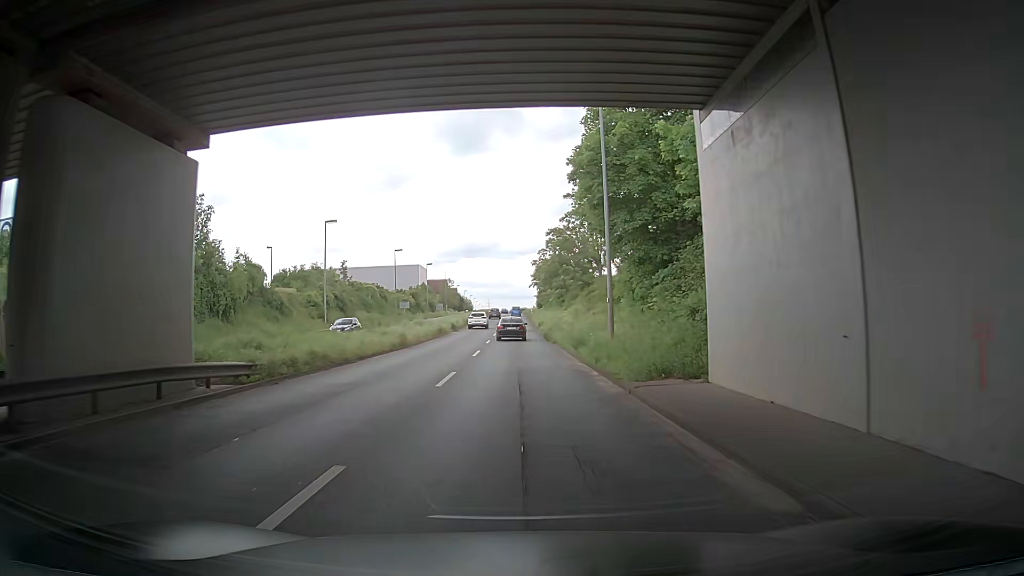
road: primary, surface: asphalt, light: Day
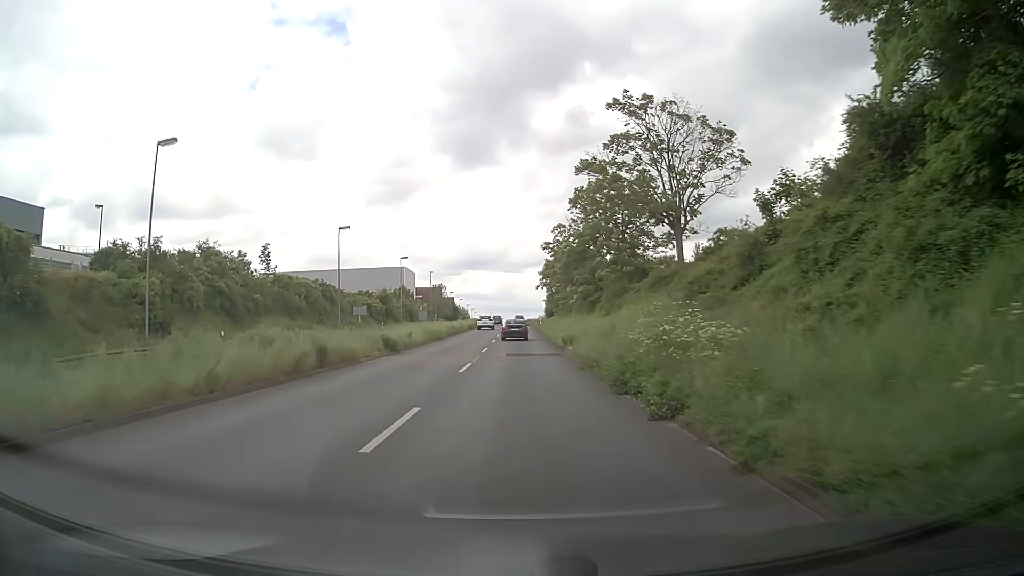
(0.0, +31.2) m; 0°
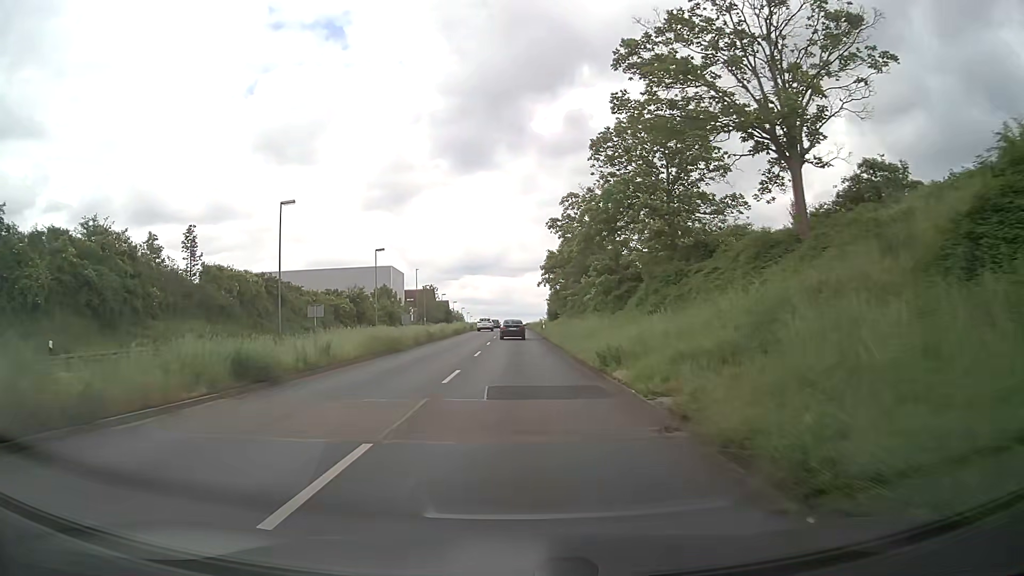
(+0.1, +15.6) m; 0°
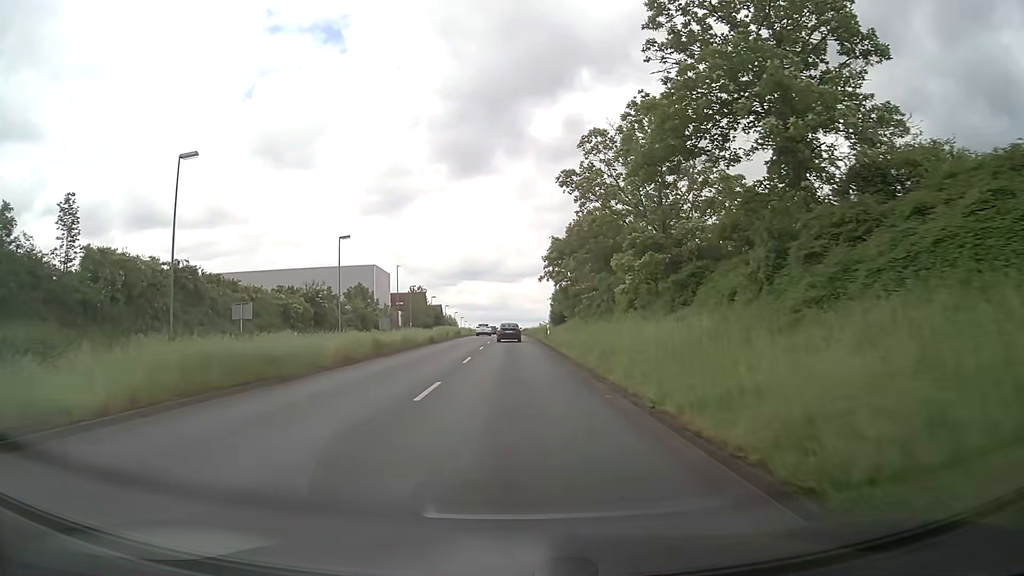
(0.0, +15.5) m; 0°
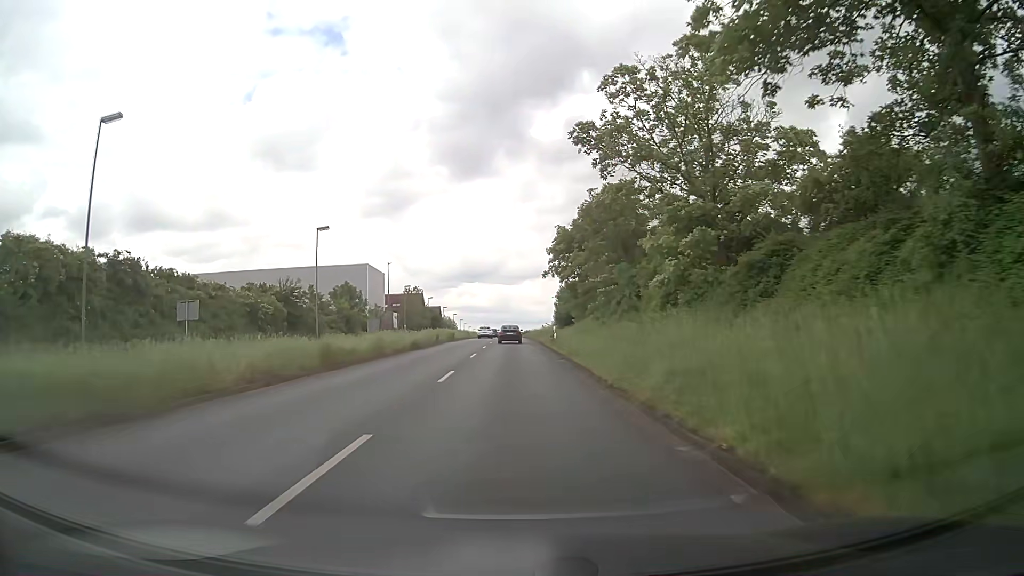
(0.0, +7.8) m; 0°
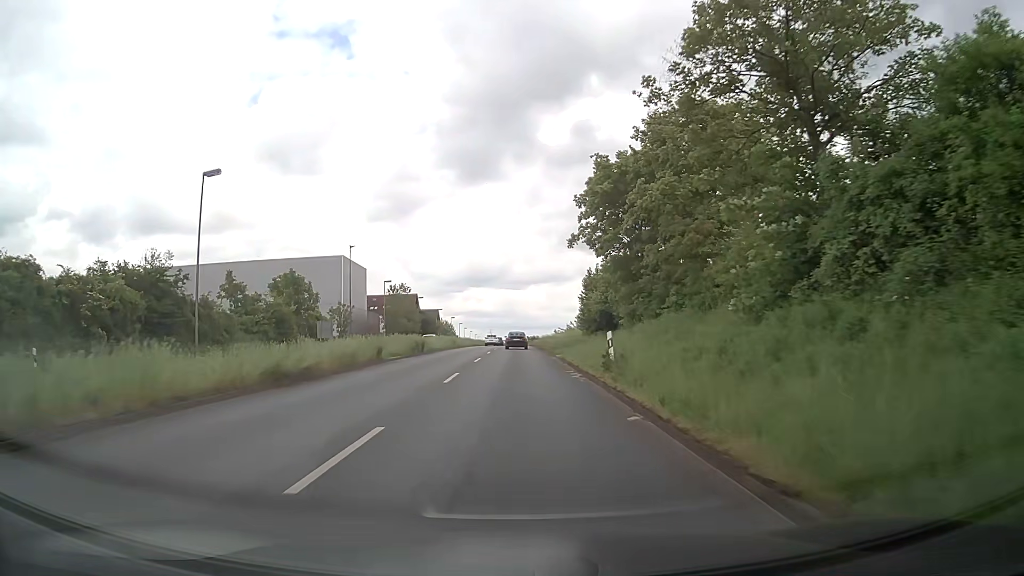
(-0.2, +23.2) m; -1°
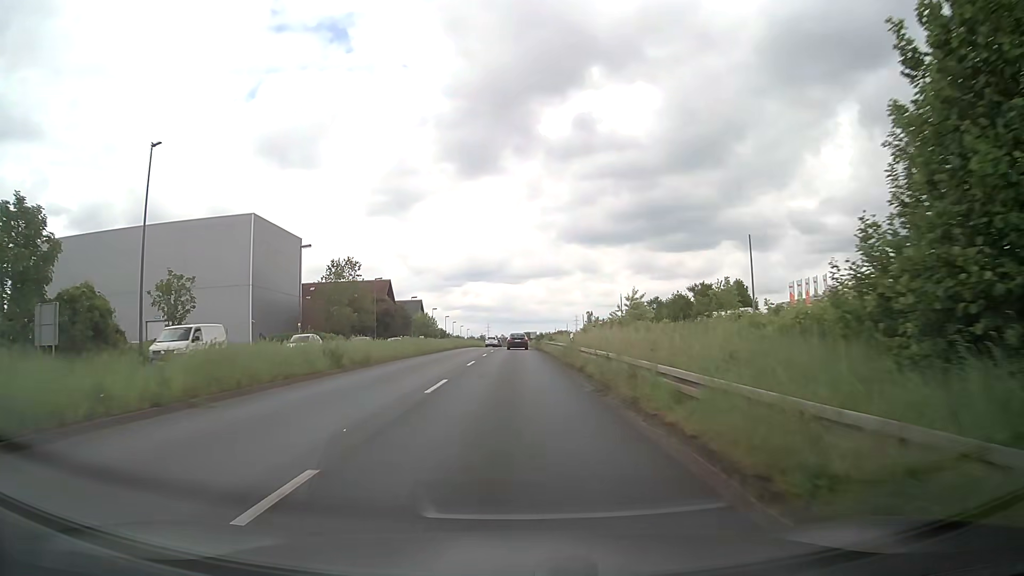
(+0.1, +39.1) m; 0°
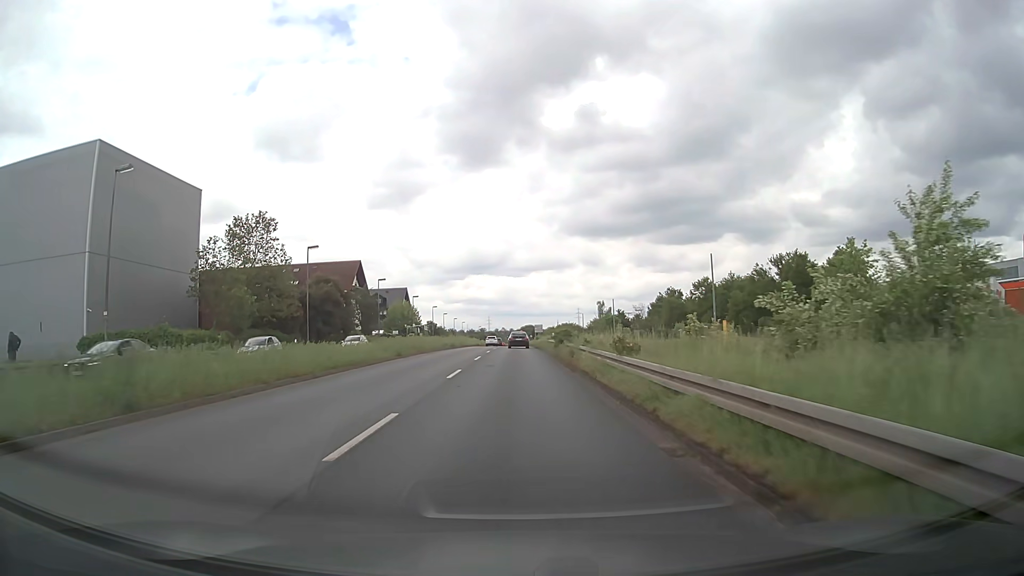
(+0.1, +31.7) m; 0°
(0, +10) (0, +20) (0, +30) (0, +40) (0, +50) (0, +60) (0, +70) (0, +80) (0, +90) (0, +100) m
